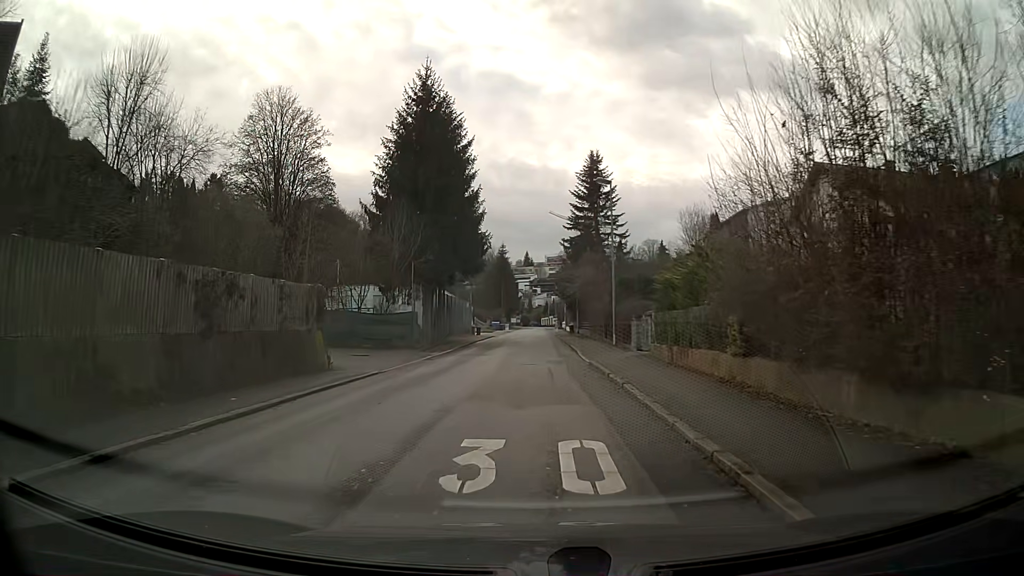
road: residential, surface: asphalt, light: Day
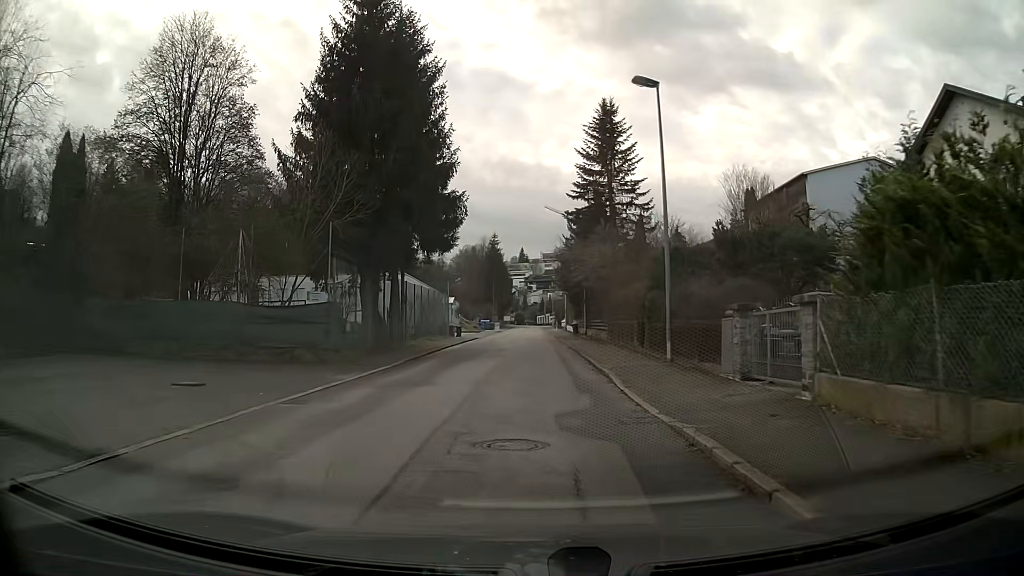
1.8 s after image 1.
(0.0, +14.3) m; 0°
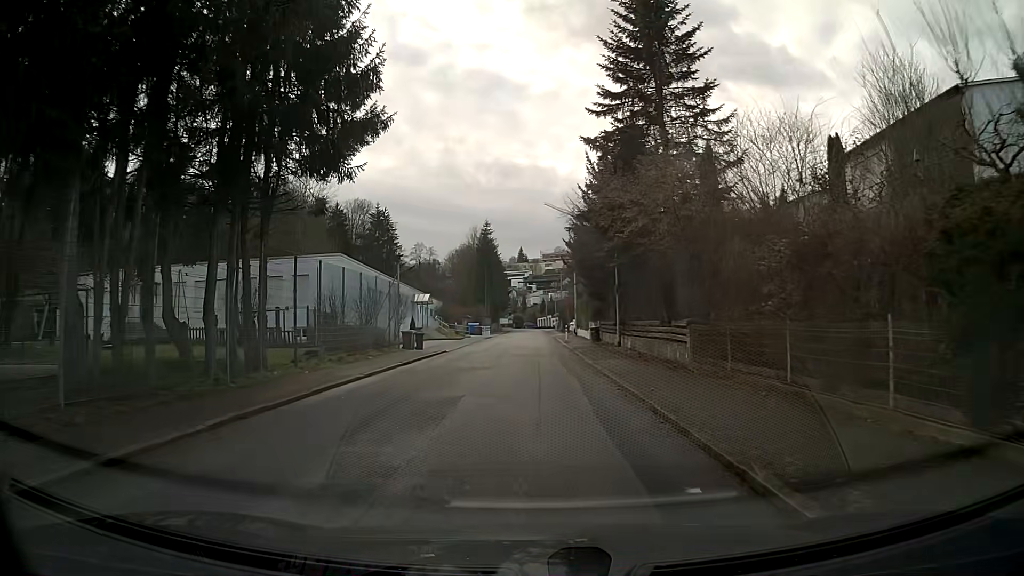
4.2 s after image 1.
(0.0, +19.2) m; 0°
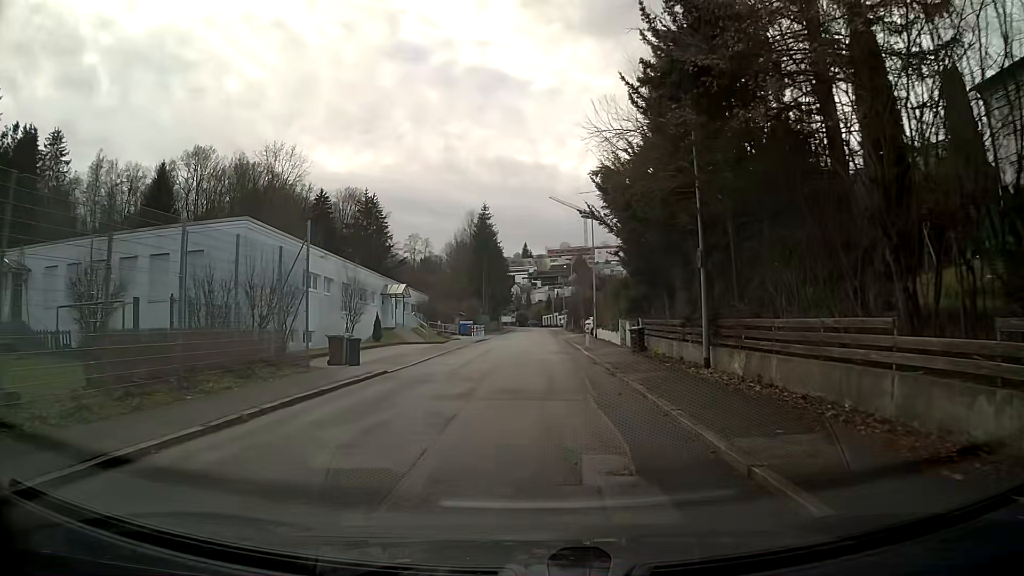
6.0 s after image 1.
(-0.1, +14.3) m; -1°
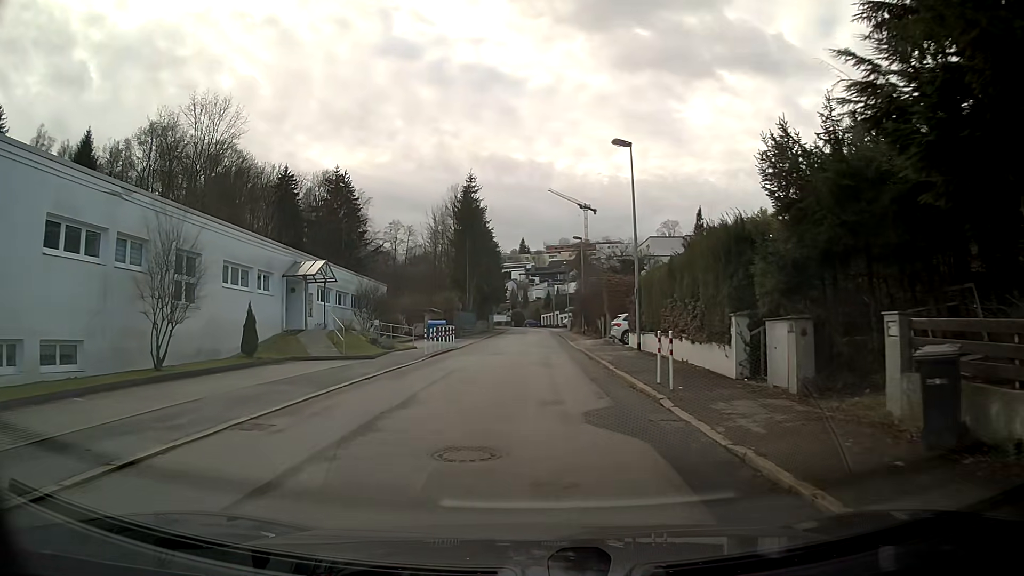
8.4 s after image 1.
(+0.1, +19.2) m; 0°
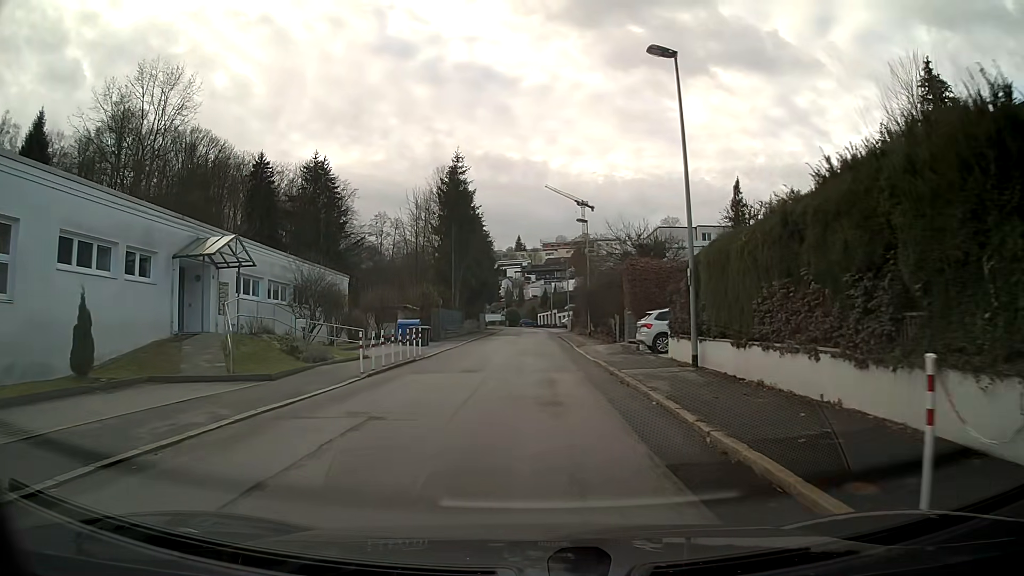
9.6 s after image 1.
(0.0, +9.6) m; 0°
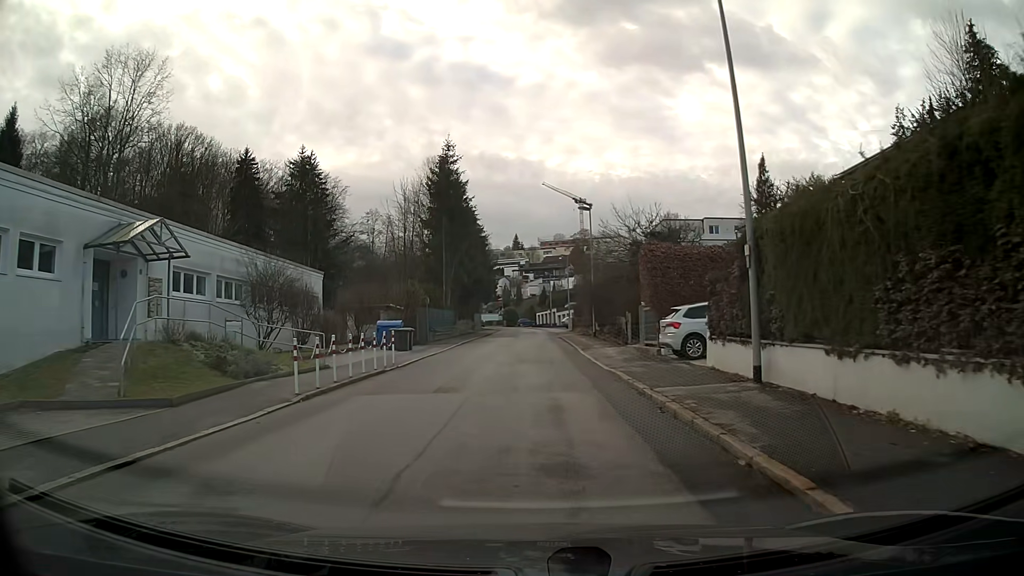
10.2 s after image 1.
(0.0, +4.8) m; 0°
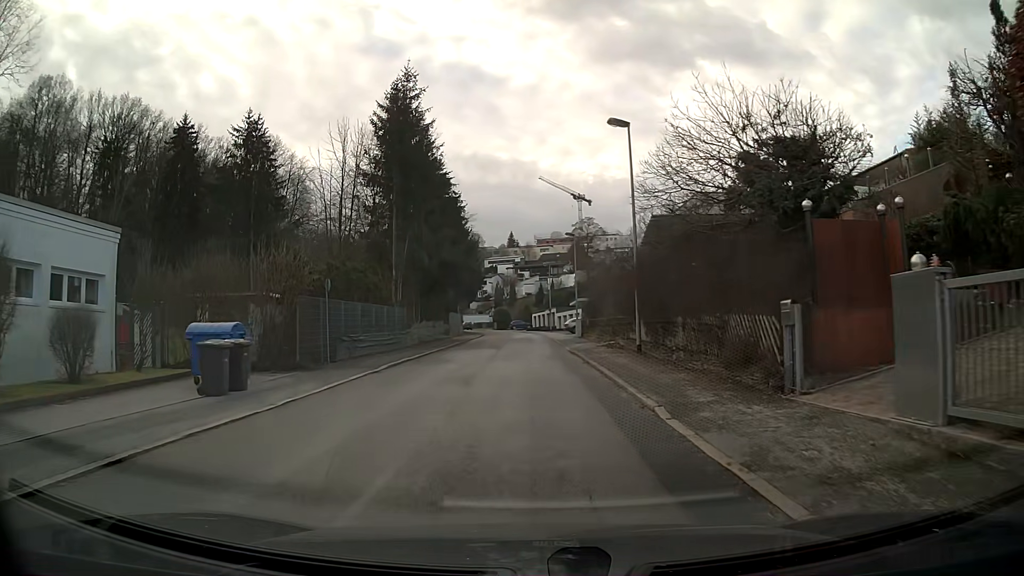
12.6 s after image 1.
(0.0, +19.2) m; 0°
